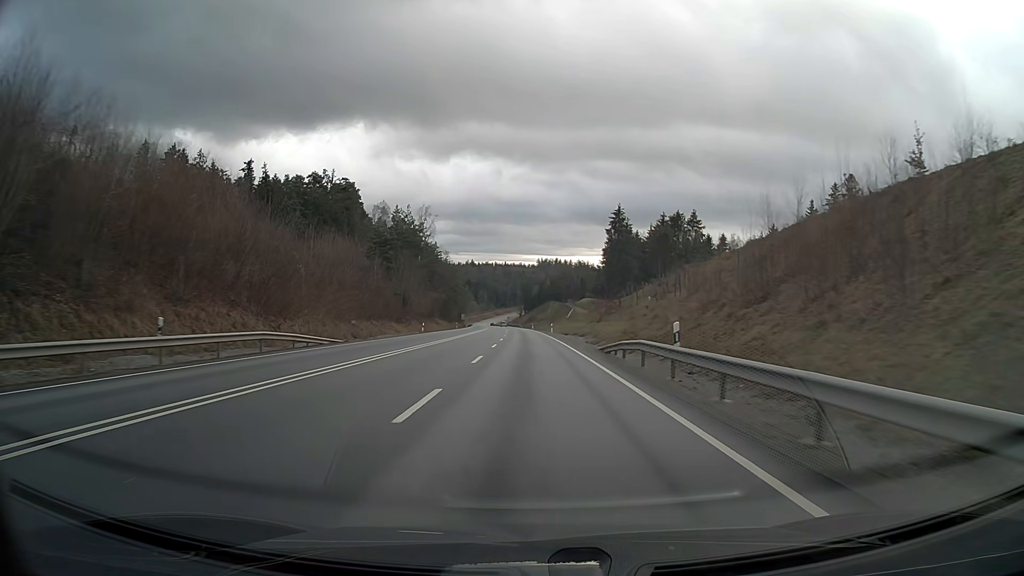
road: primary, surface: asphalt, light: Day
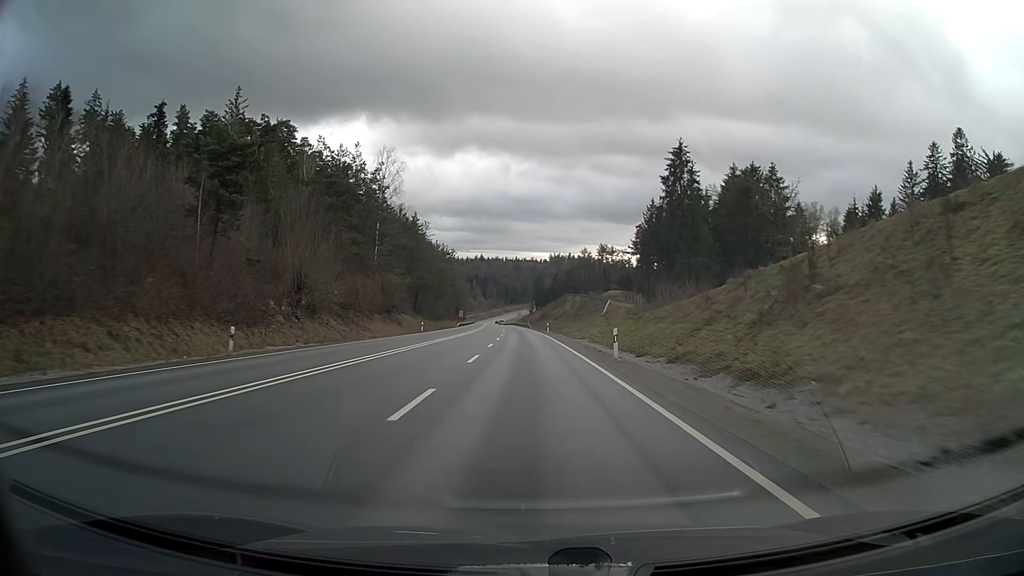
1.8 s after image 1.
(-0.4, +47.6) m; -1°
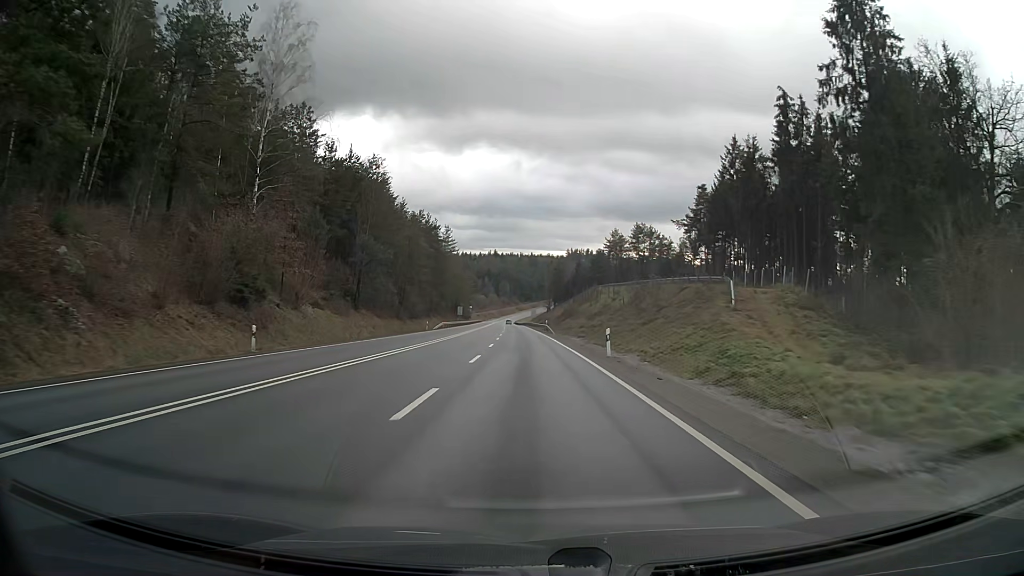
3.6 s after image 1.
(-0.5, +47.6) m; -1°
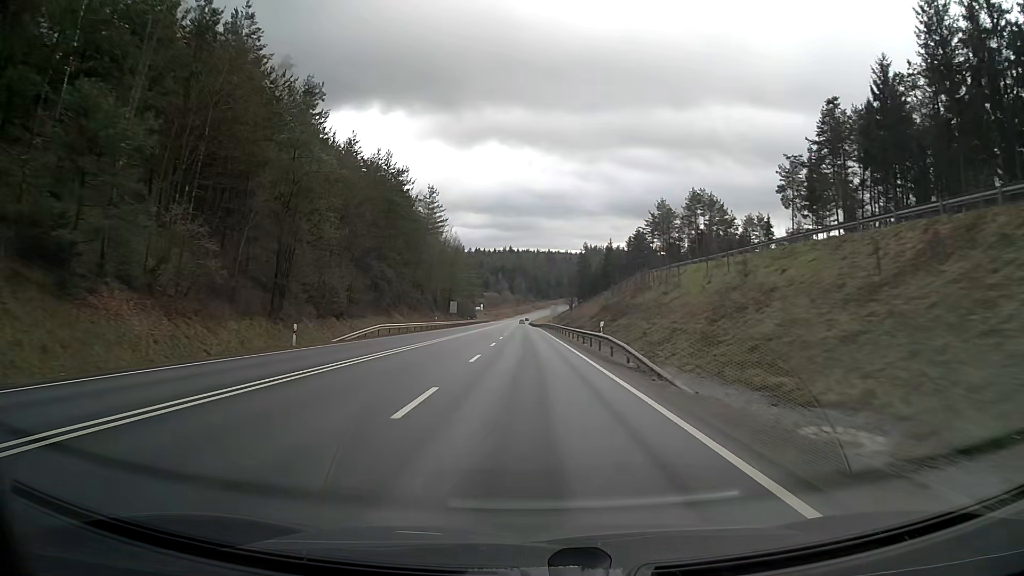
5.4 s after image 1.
(-0.6, +47.6) m; -1°
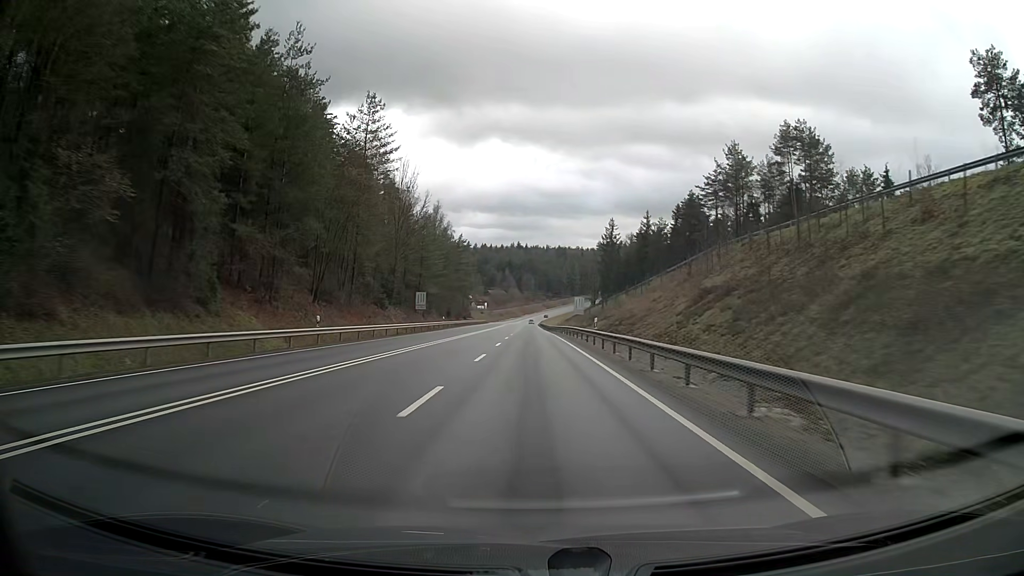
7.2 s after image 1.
(-0.4, +47.5) m; -1°
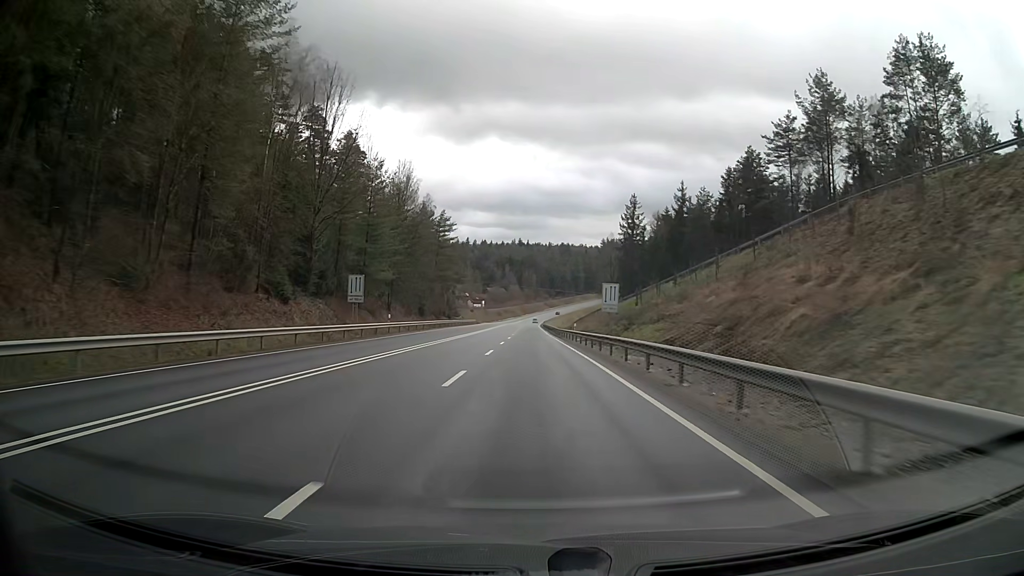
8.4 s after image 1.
(-0.1, +31.6) m; 0°
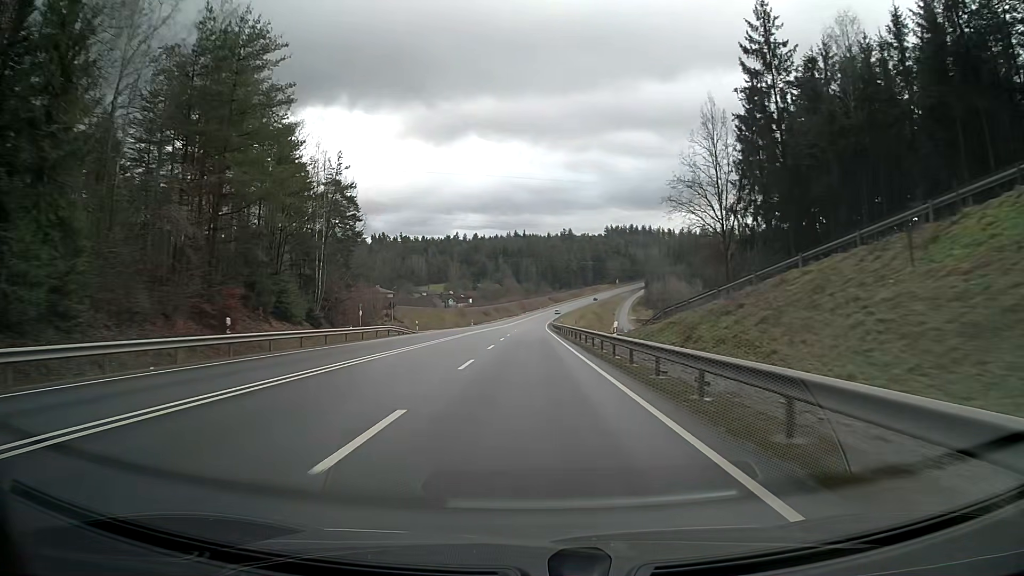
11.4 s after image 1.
(+0.1, +79.0) m; 0°
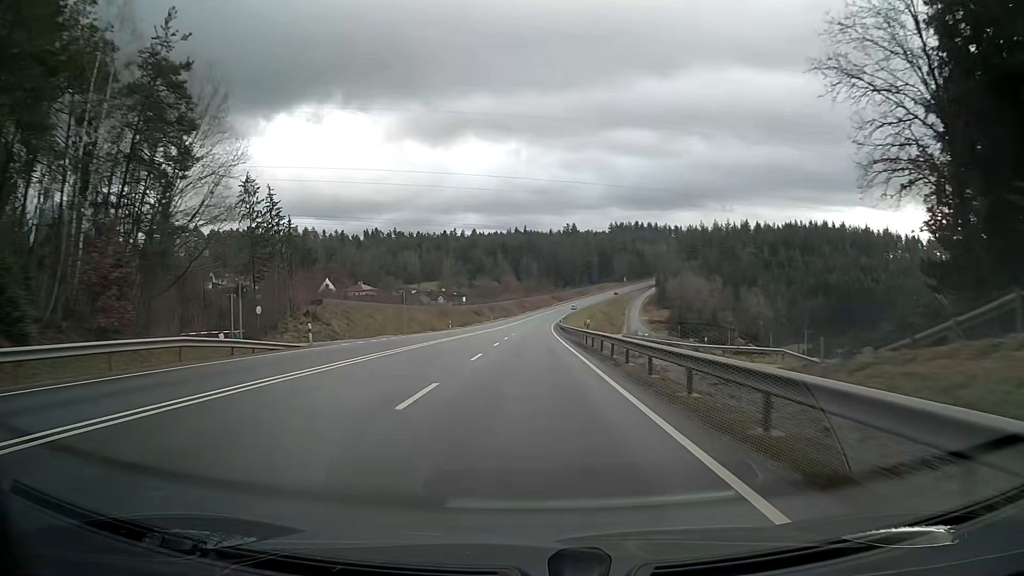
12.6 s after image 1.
(0.0, +31.6) m; 0°
(0, +10) (0, +20) (0, +30) (0, +40) (0, +50) (0, +60) (0, +70) (+1, +80) (+1, +90) (+1, +100) m
